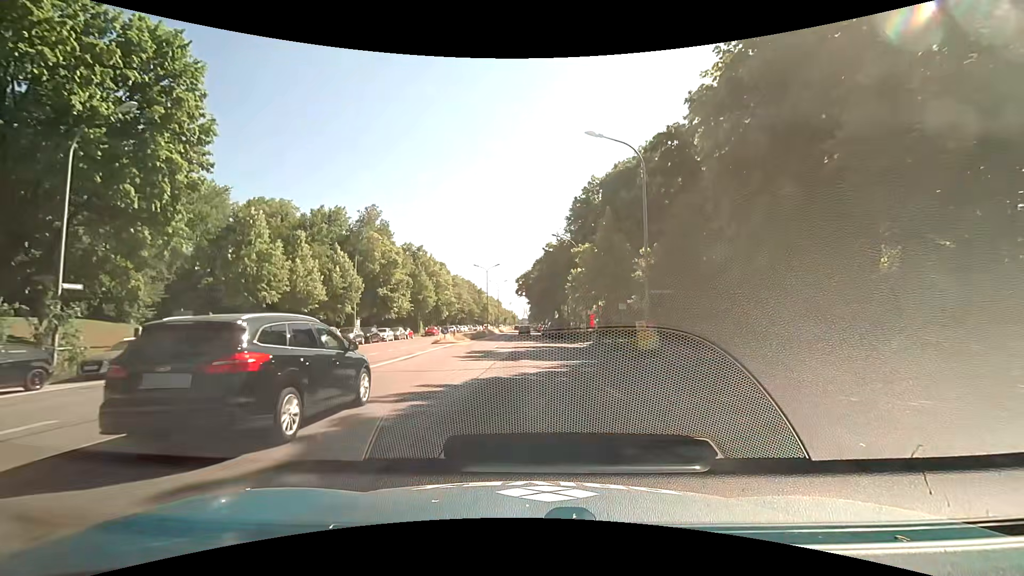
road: primary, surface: asphalt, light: Day
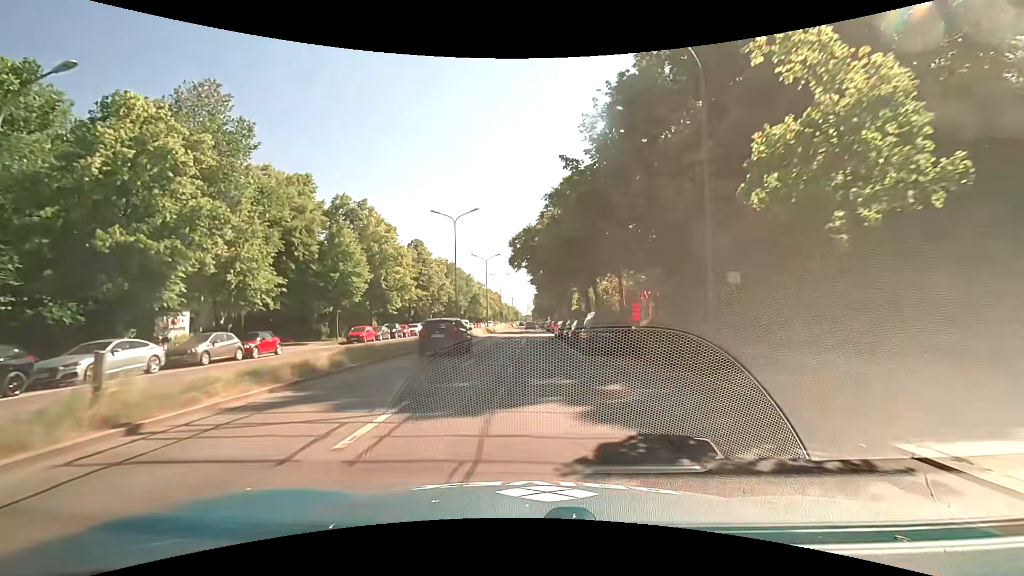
(-0.6, +35.0) m; -1°
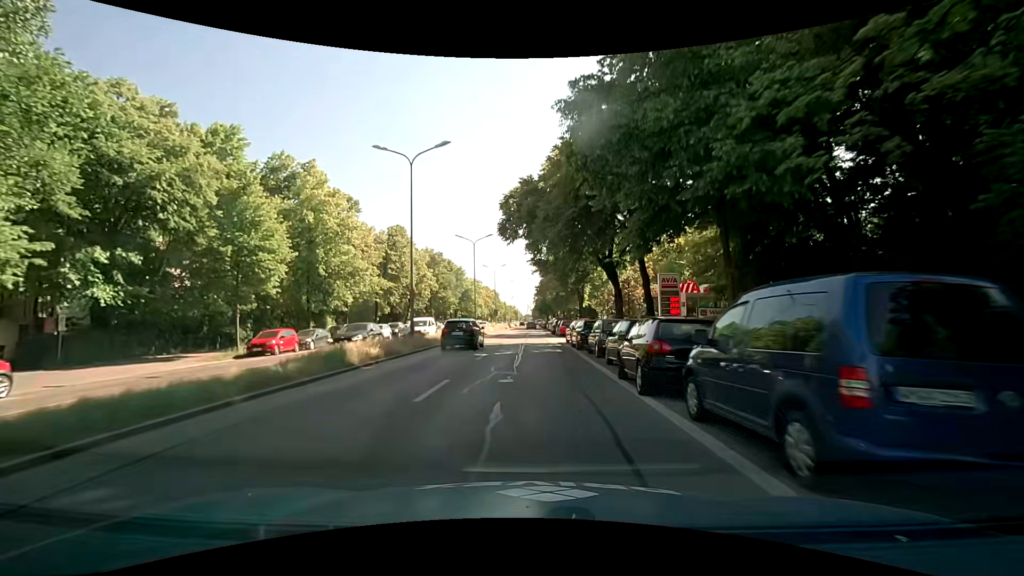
(0.0, +15.4) m; 0°
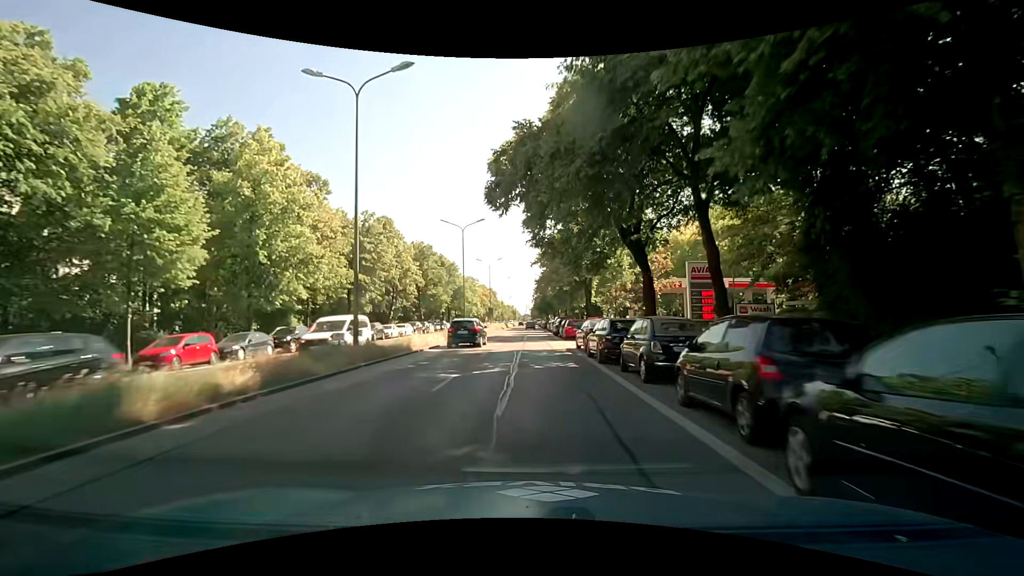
(0.0, +8.0) m; 0°
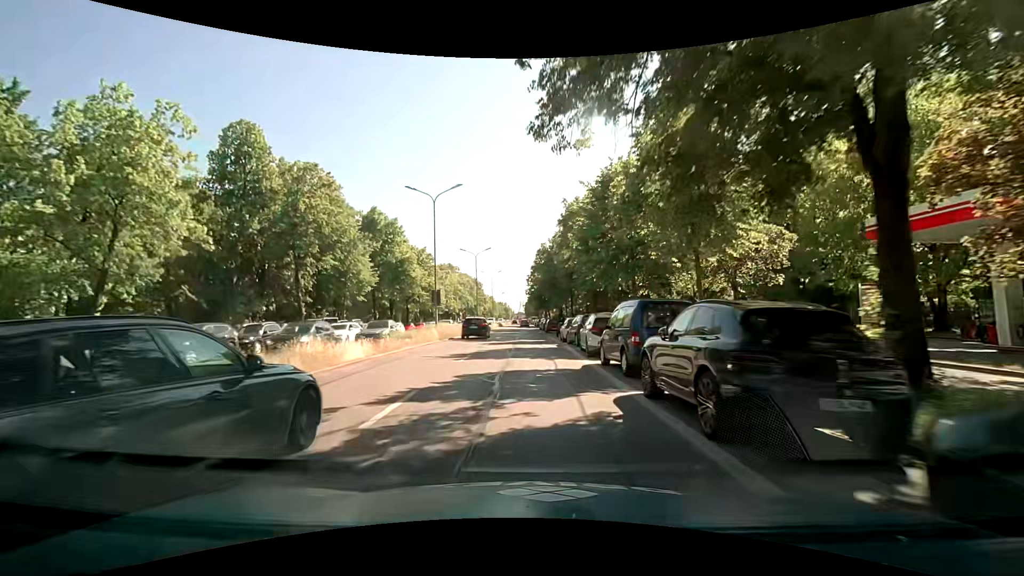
(+0.4, +40.0) m; +1°
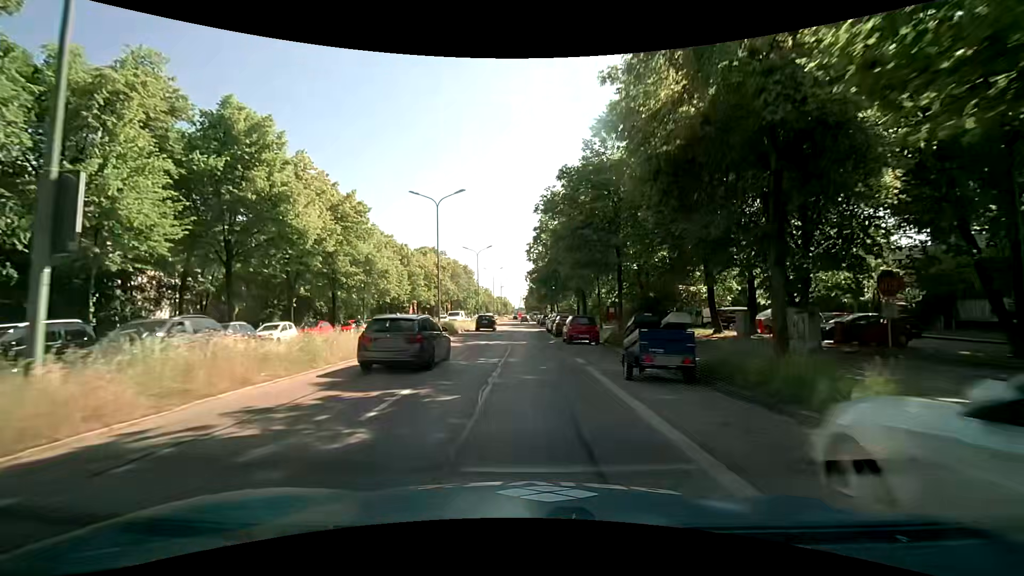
(-0.2, +27.7) m; 0°
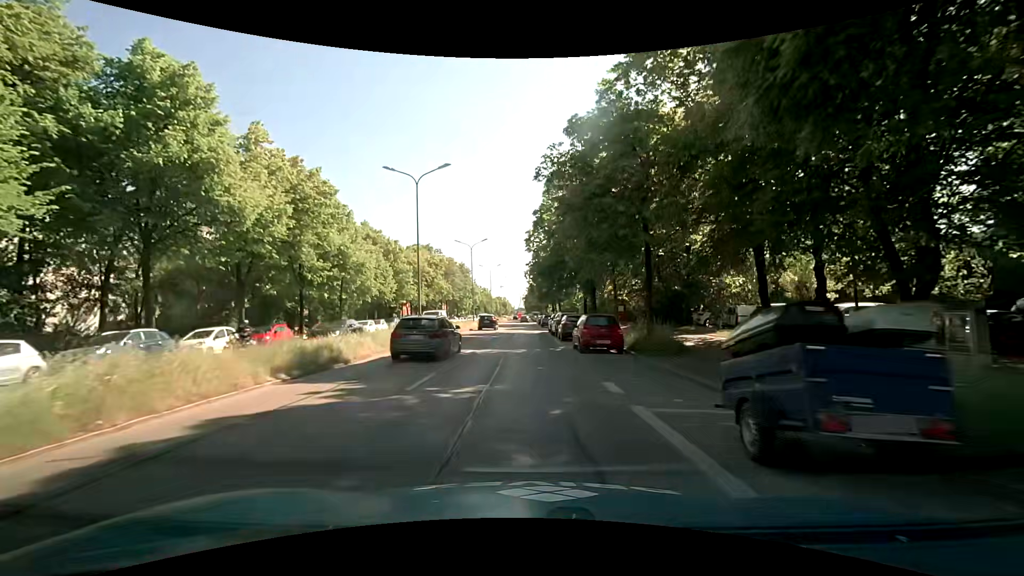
(-0.1, +6.3) m; 0°
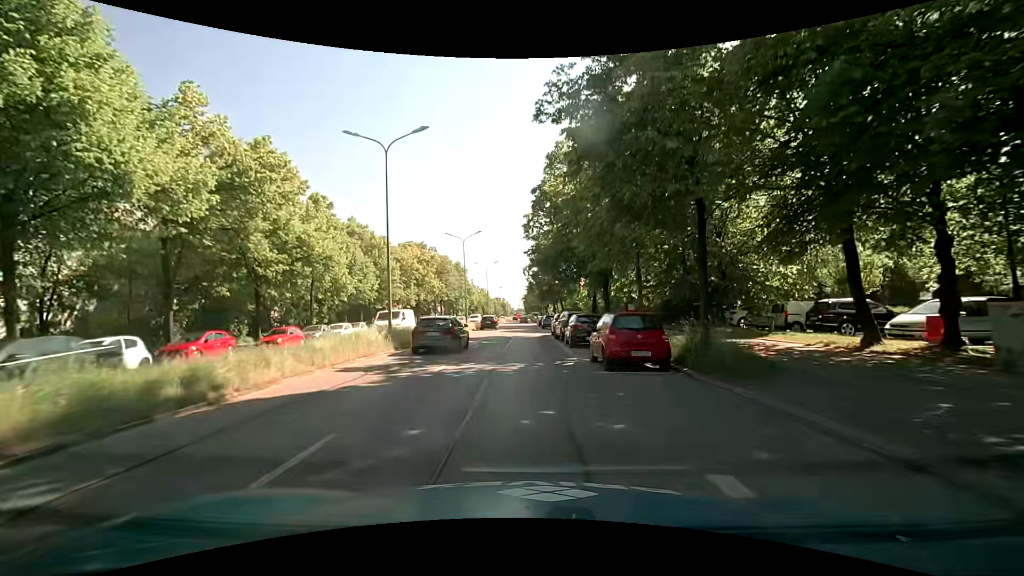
(-0.1, +6.2) m; 0°
(0, +10) (0, +20) (0, +30) (-1, +40) (-1, +50) (-1, +60) (-1, +70) (-1, +80) (-2, +90) (-2, +100) m
